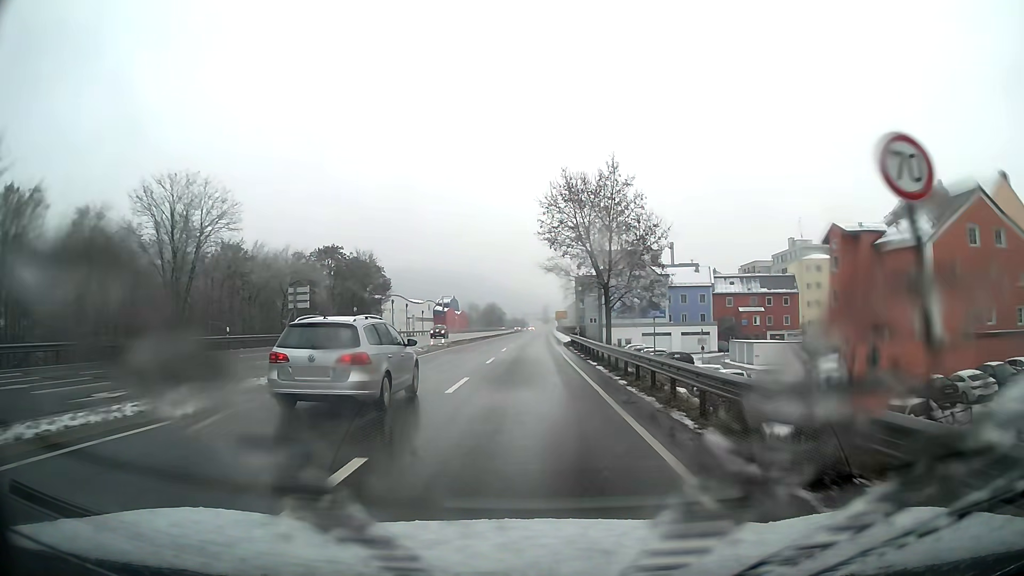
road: primary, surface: asphalt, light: Day
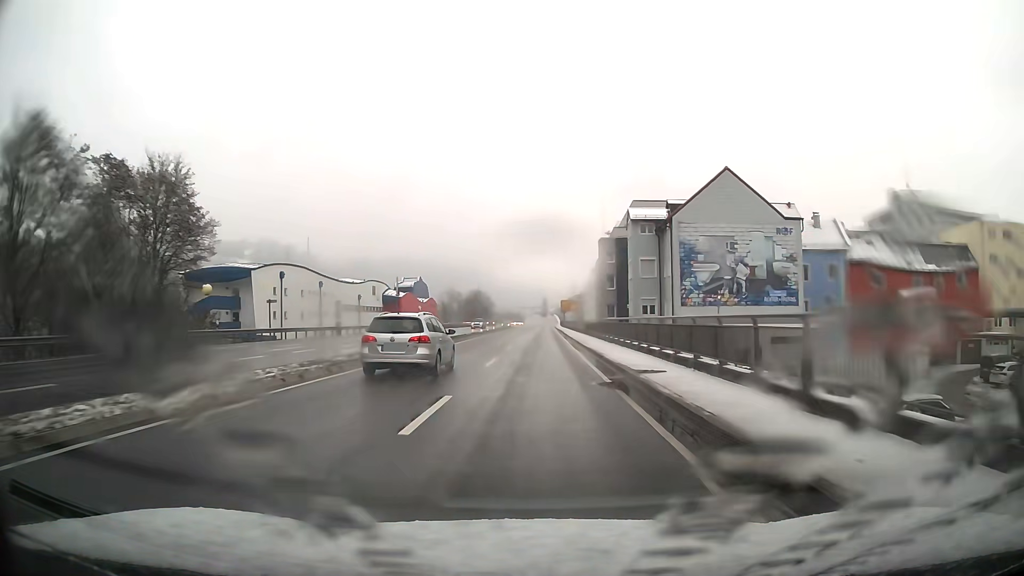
(0.0, +51.0) m; 0°
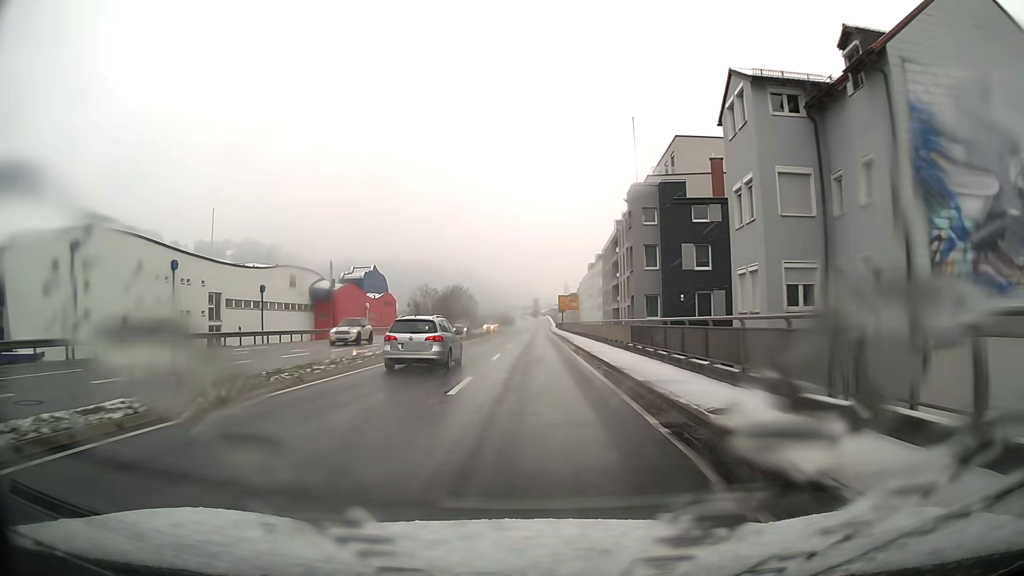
(+0.3, +31.5) m; 0°
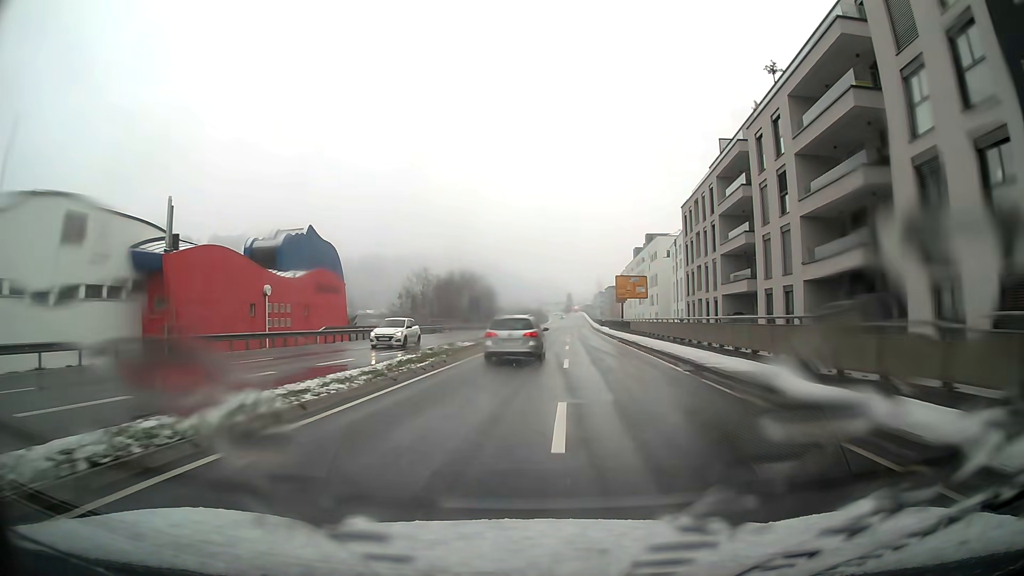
(-0.9, +41.5) m; -2°
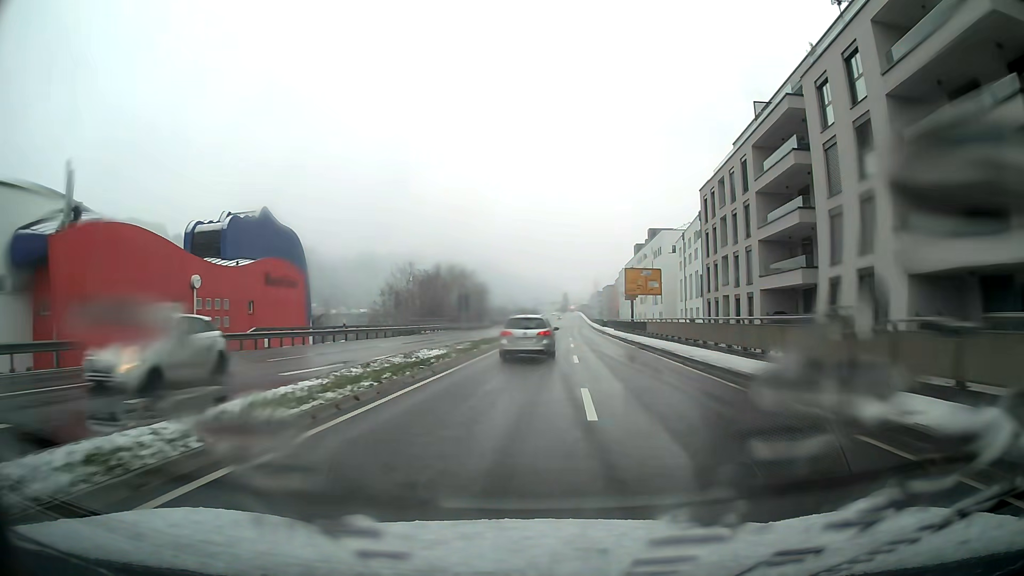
(+0.1, +9.8) m; +1°
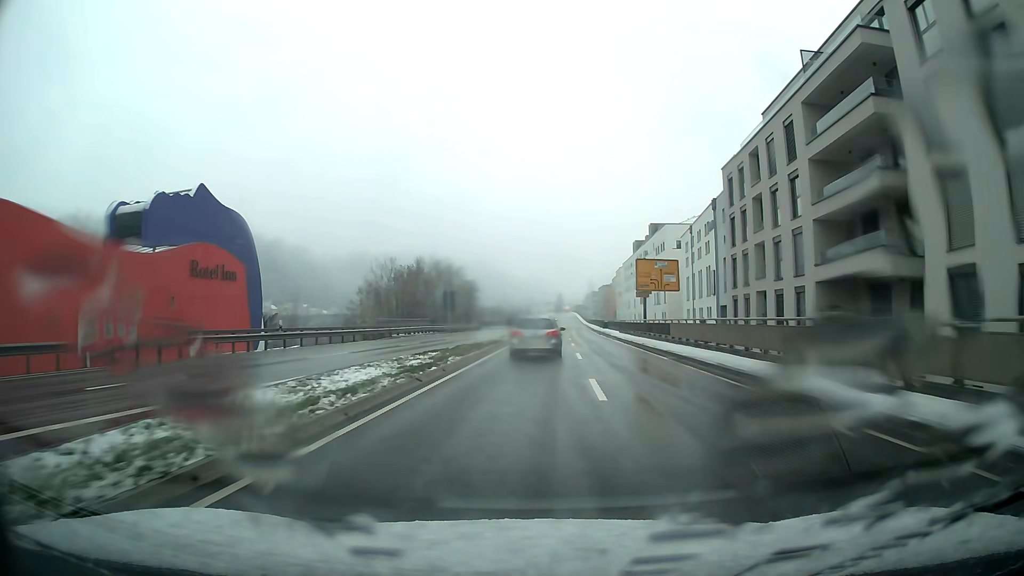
(0.0, +9.6) m; 0°
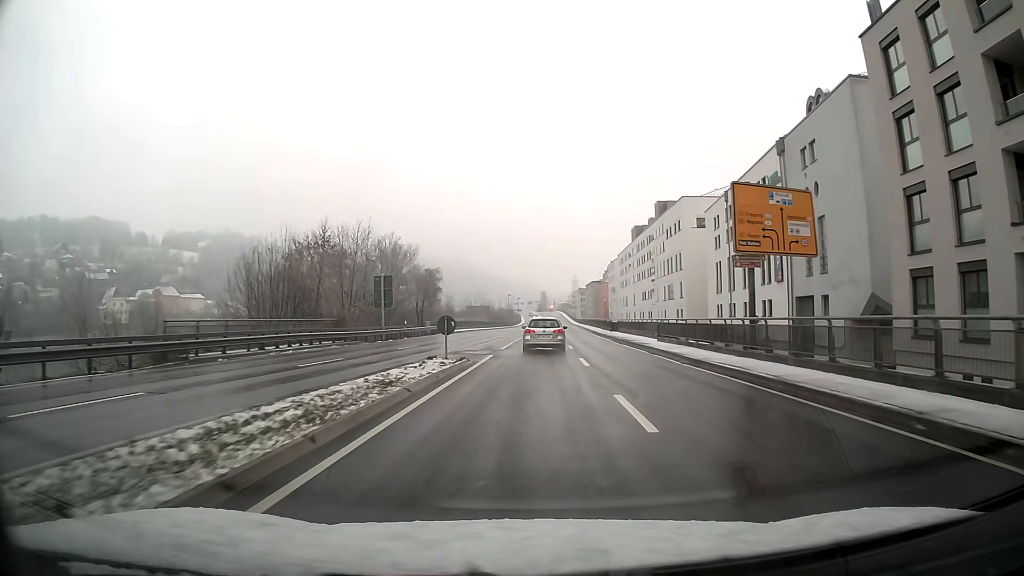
(+0.2, +27.4) m; +1°
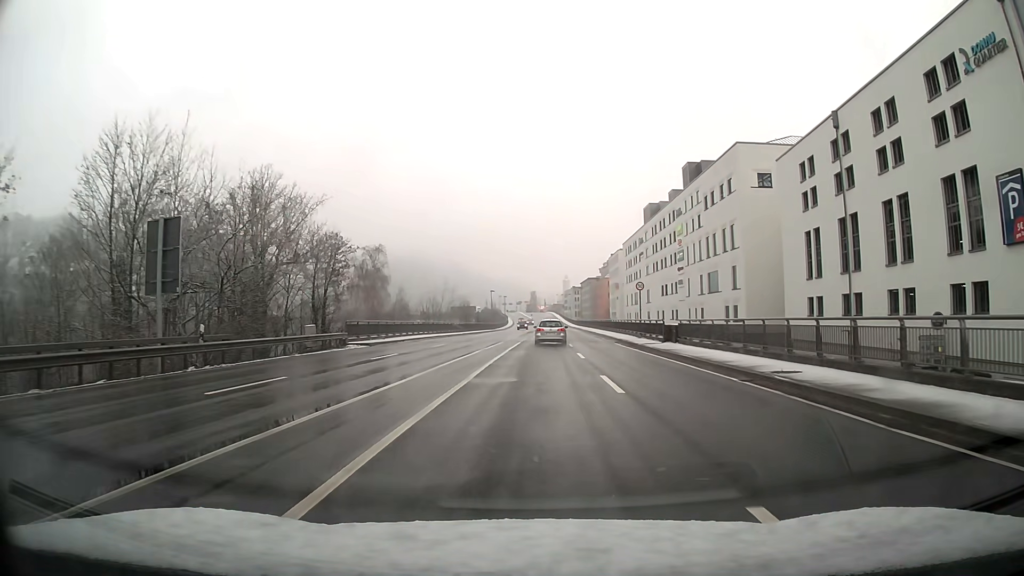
(+0.2, +31.1) m; +1°
